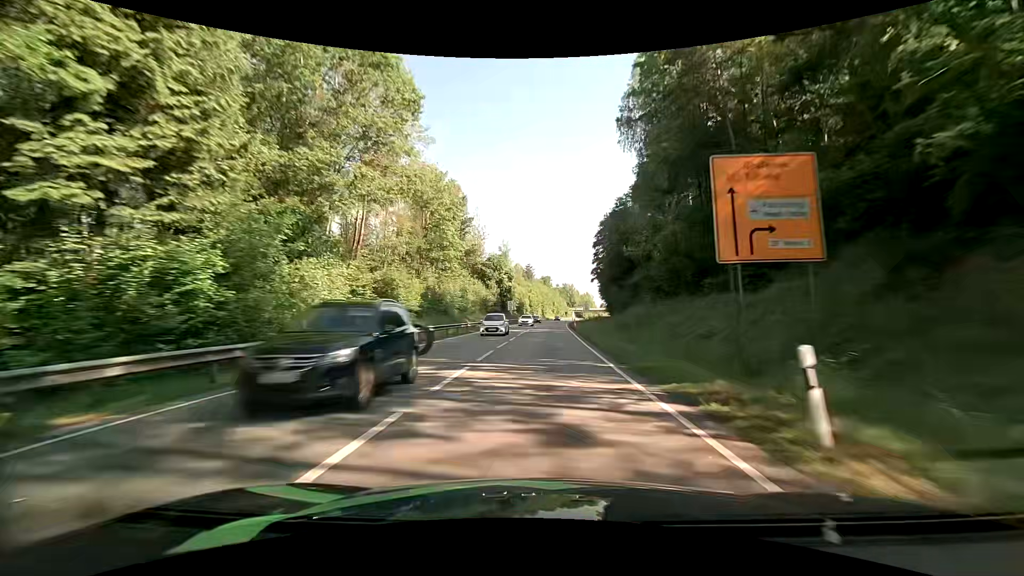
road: primary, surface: asphalt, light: Day
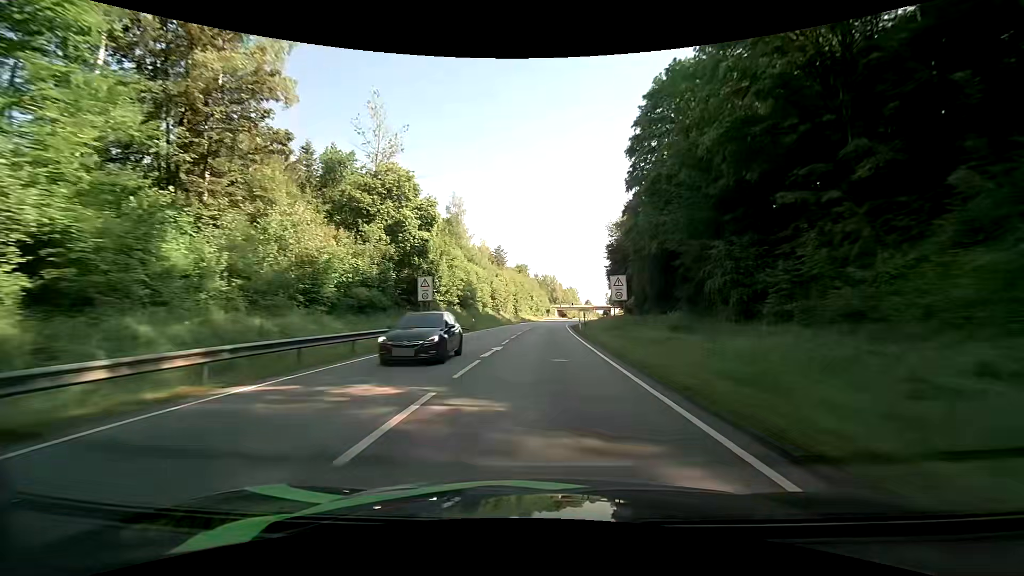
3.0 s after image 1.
(+1.2, +64.4) m; +3°
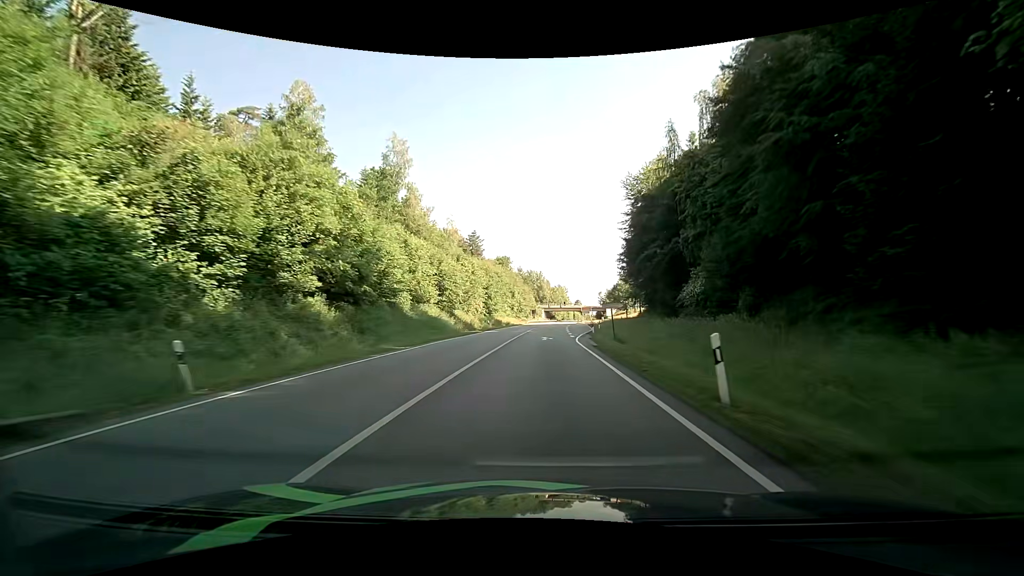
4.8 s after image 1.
(+0.4, +37.3) m; +1°
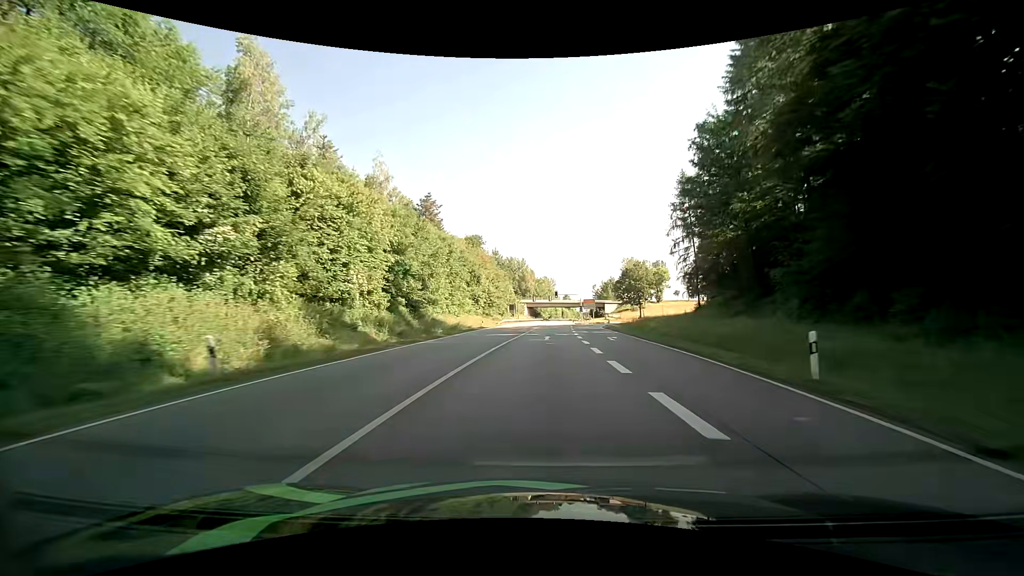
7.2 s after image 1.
(+0.8, +47.0) m; +2°
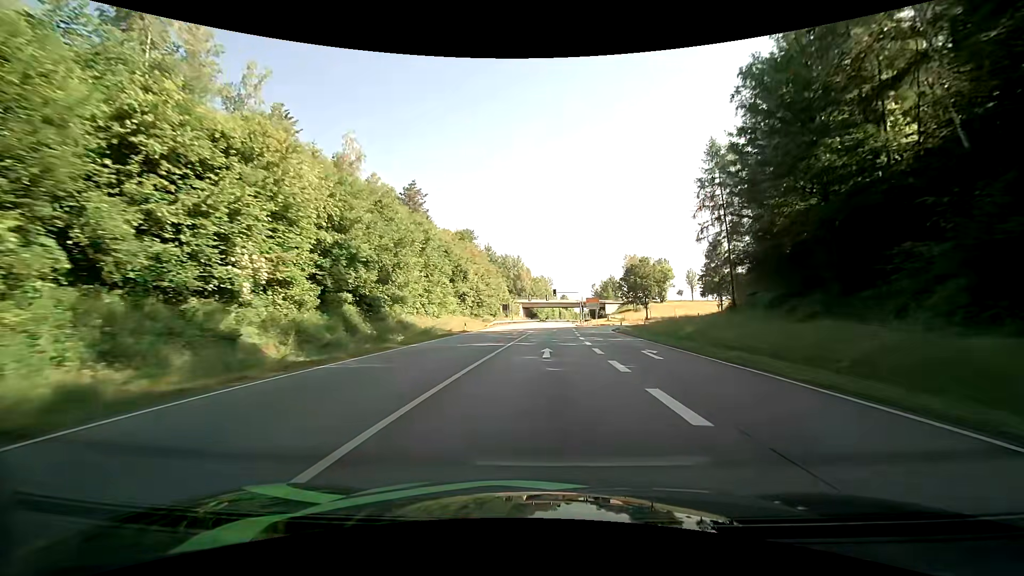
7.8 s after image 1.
(0.0, +11.3) m; 0°
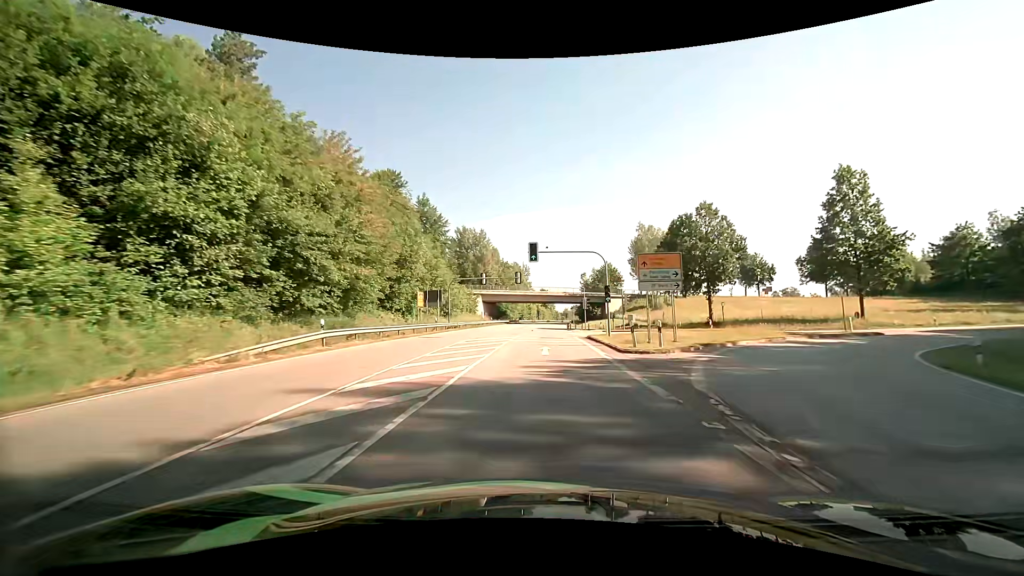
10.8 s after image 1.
(+1.3, +54.7) m; +3°
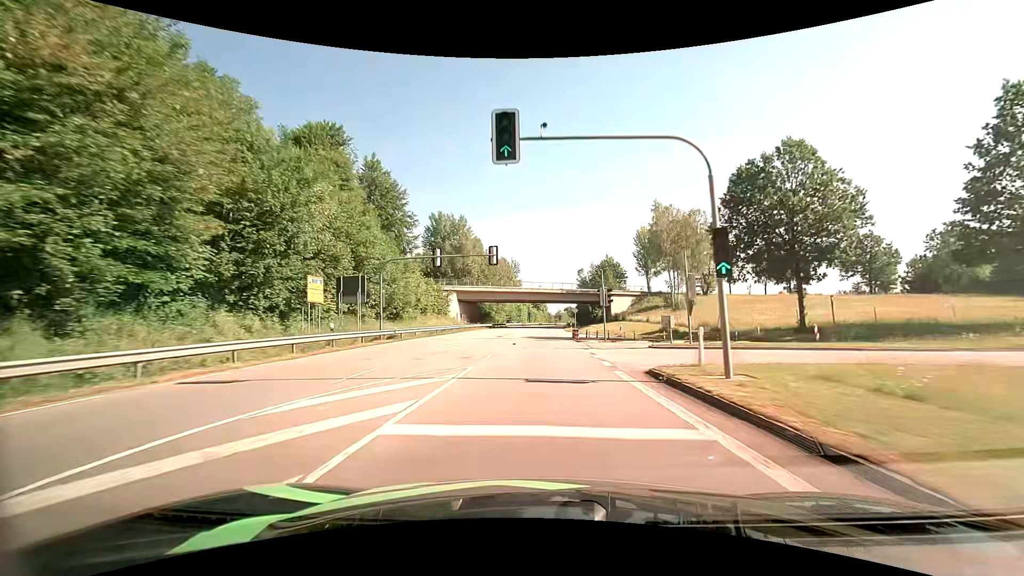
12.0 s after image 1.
(+0.2, +21.8) m; +1°
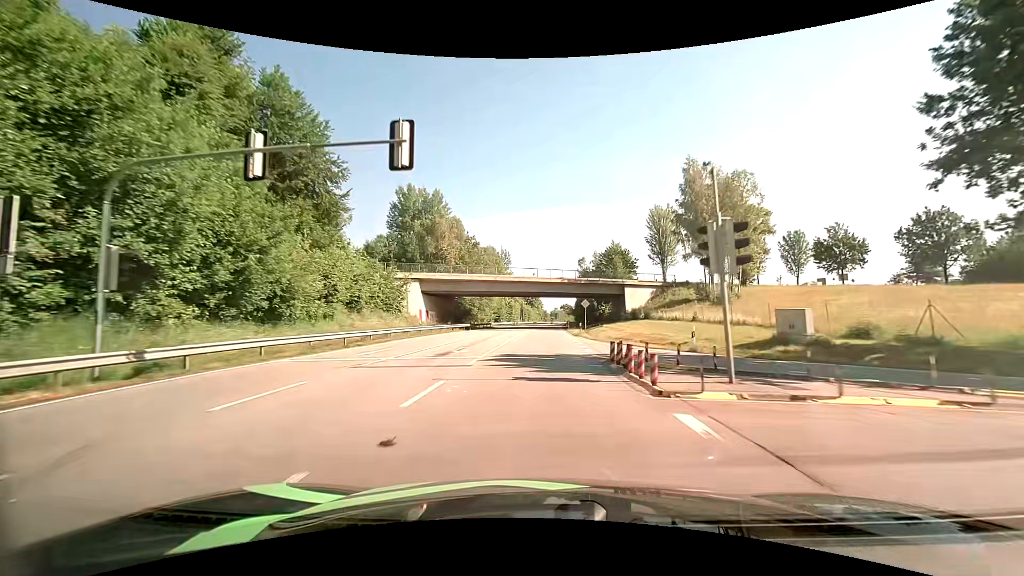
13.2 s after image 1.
(+0.2, +21.8) m; +1°
(0, +10) (0, +20) (0, +30) (0, +40) (0, +50) (0, +60) (+1, +70) (+1, +80) (+1, +90) (+2, +100) m
